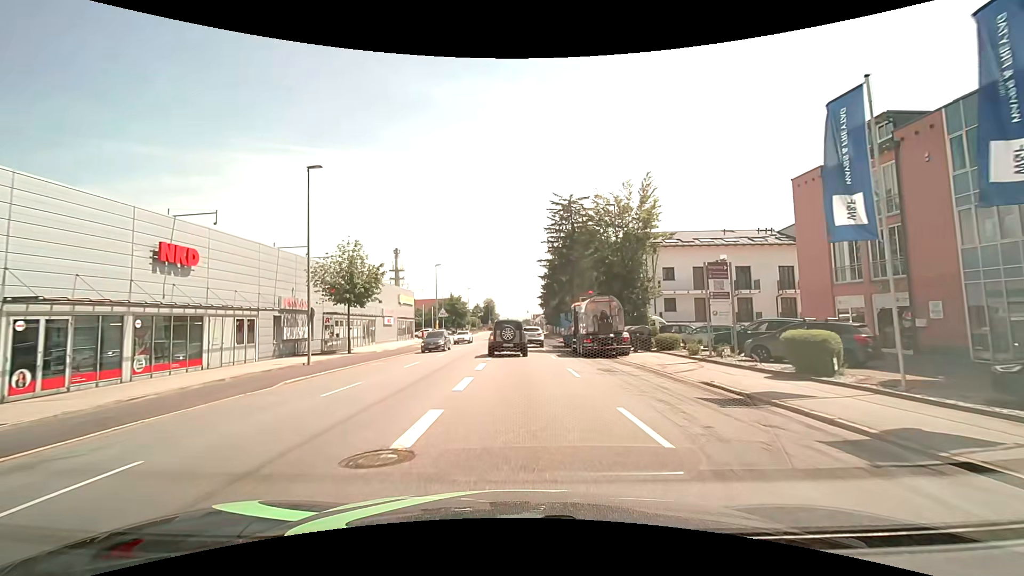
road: tertiary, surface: asphalt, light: Day
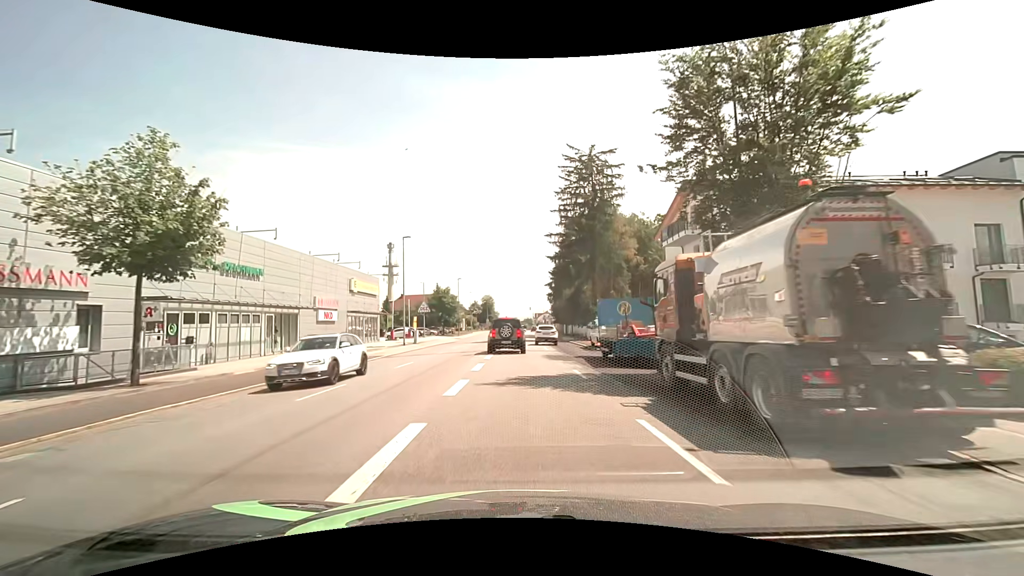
(+0.1, +19.7) m; 0°
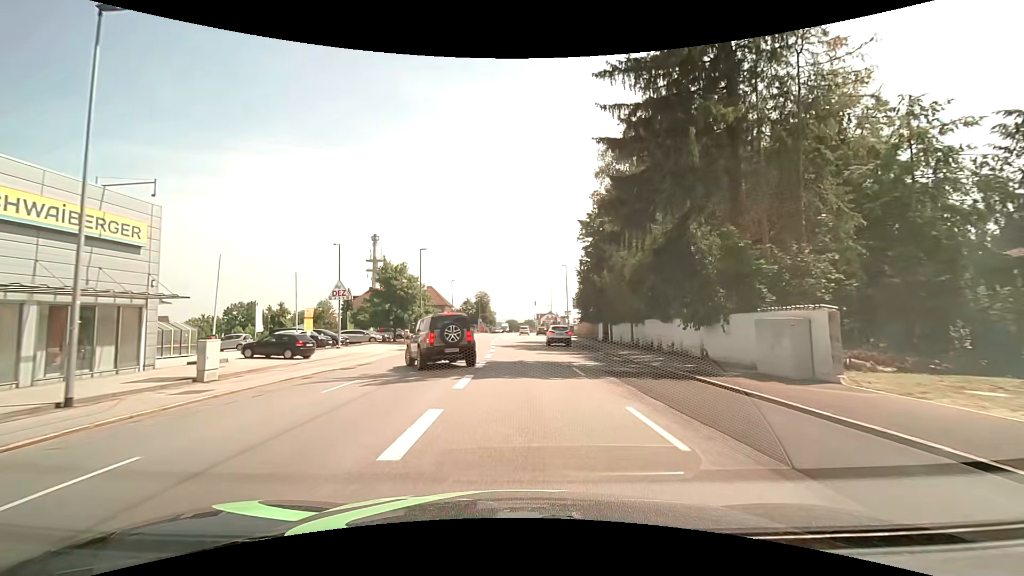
(+0.1, +34.9) m; 0°
(0, +10) (0, +20) (0, +30) (-1, +40) (-1, +50) (-1, +60) (-1, +70) (-1, +80) (-1, +90) (-1, +100) m
